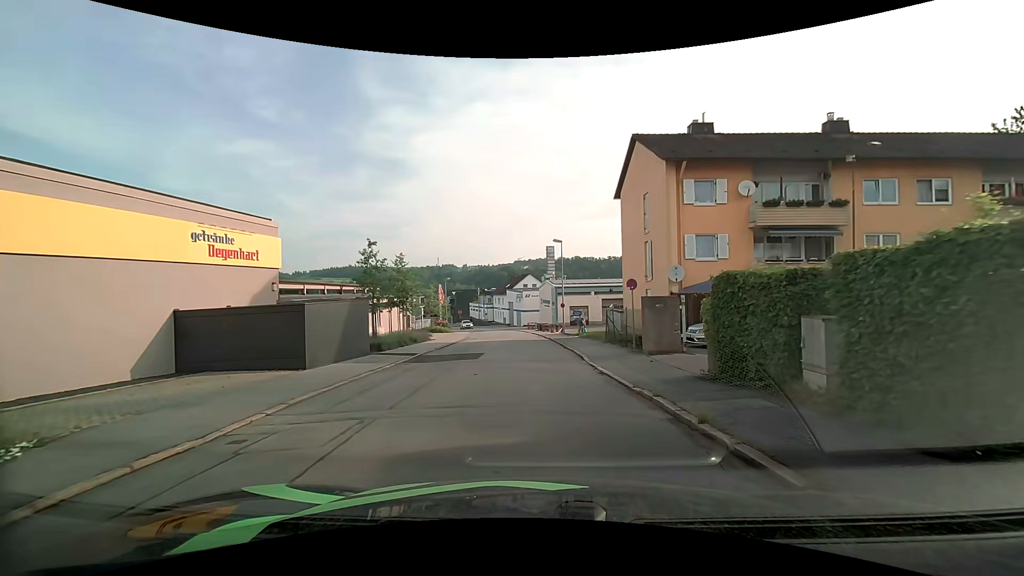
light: Day
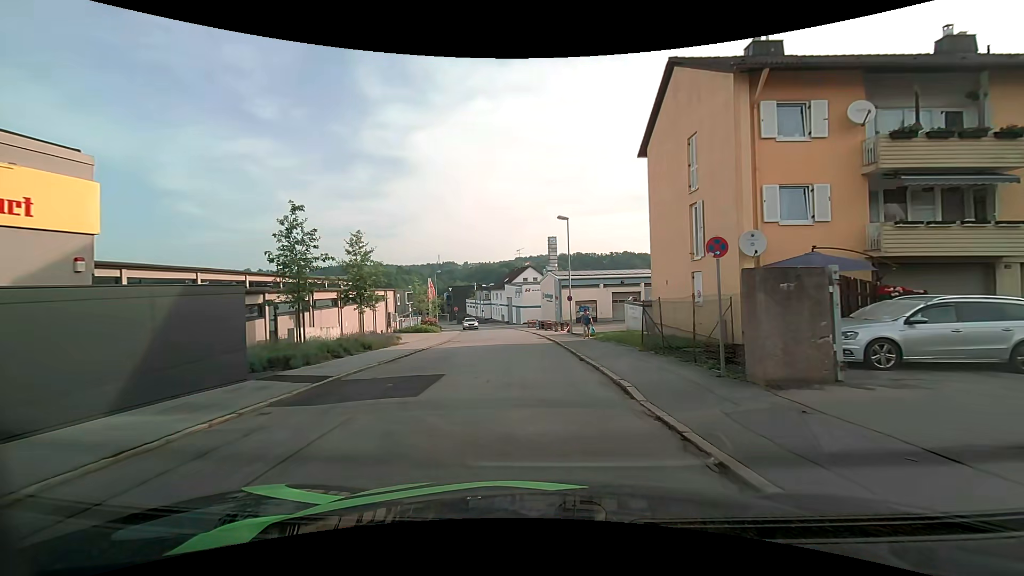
(0.0, +8.6) m; -1°
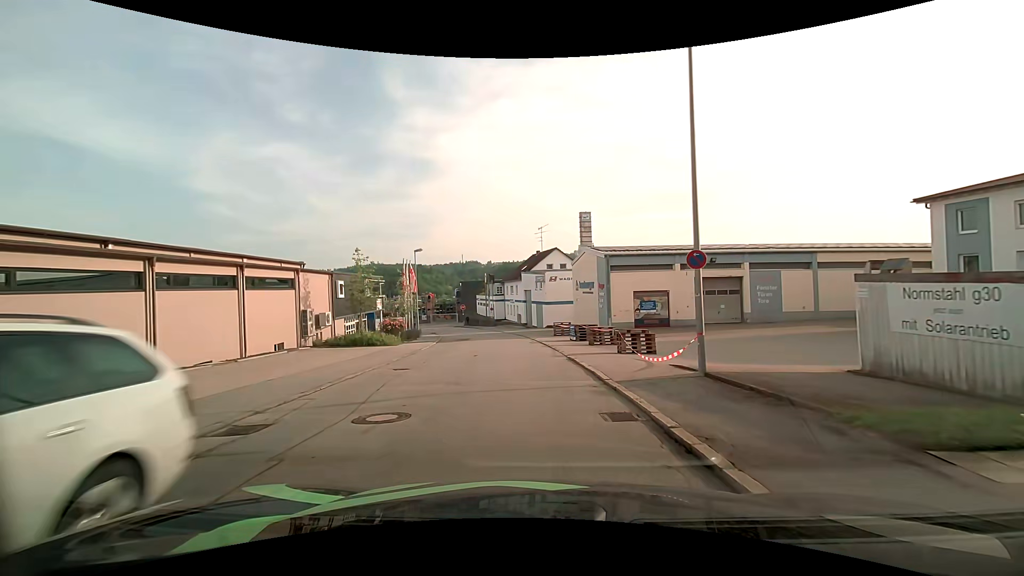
(-0.6, +23.8) m; -2°
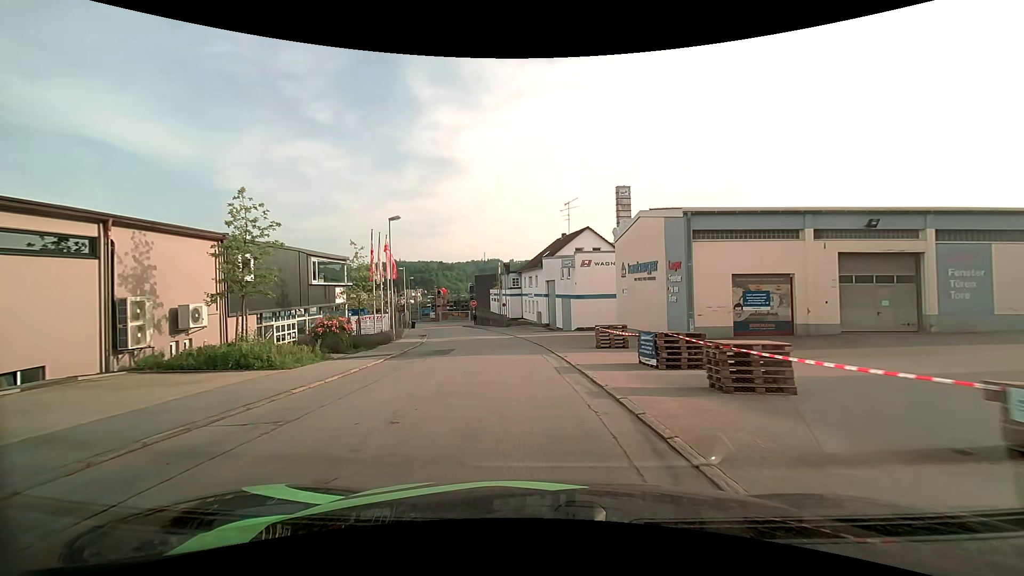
(-0.3, +14.6) m; -3°
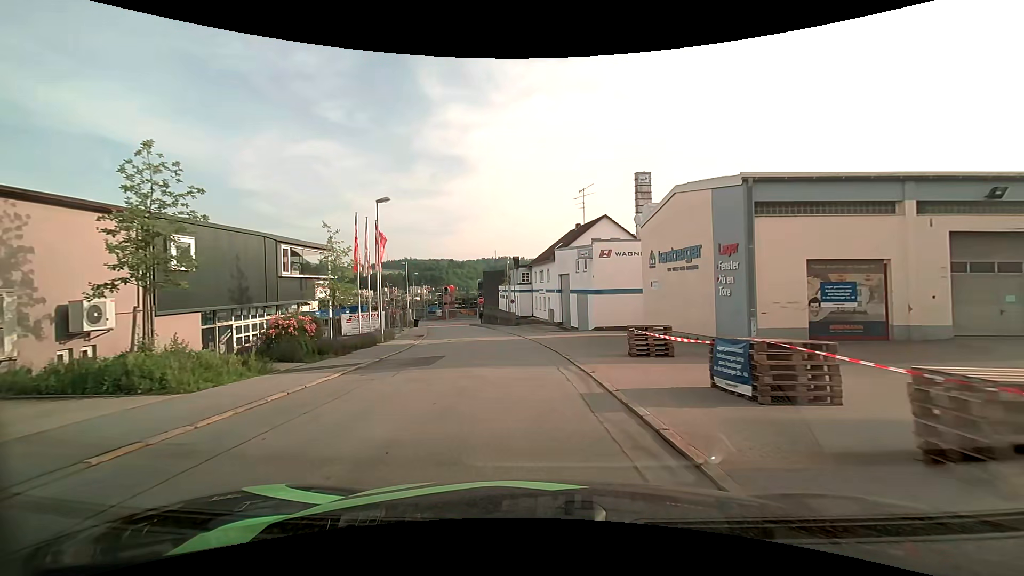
(0.0, +4.8) m; -1°
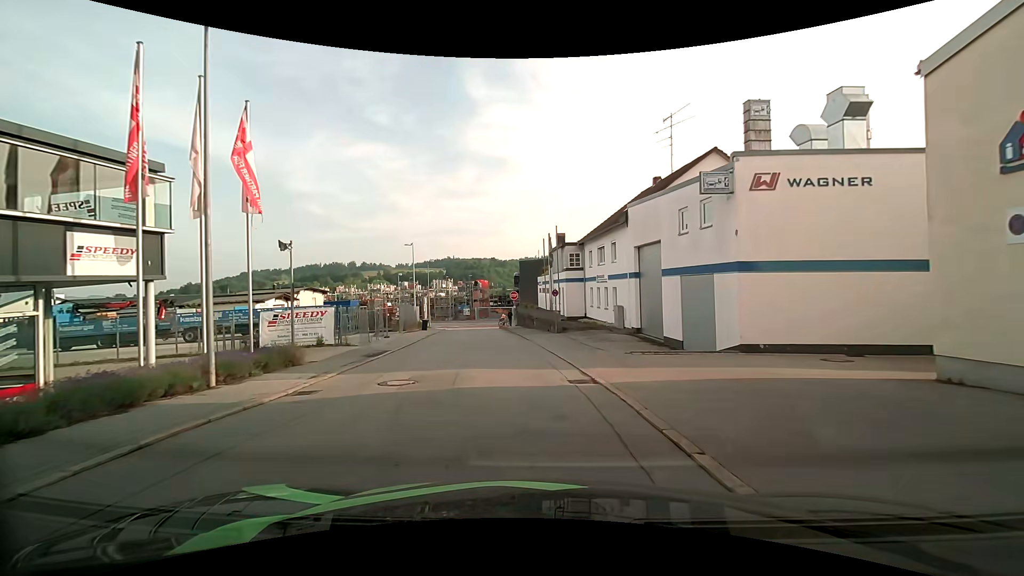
(-0.7, +18.0) m; -5°
